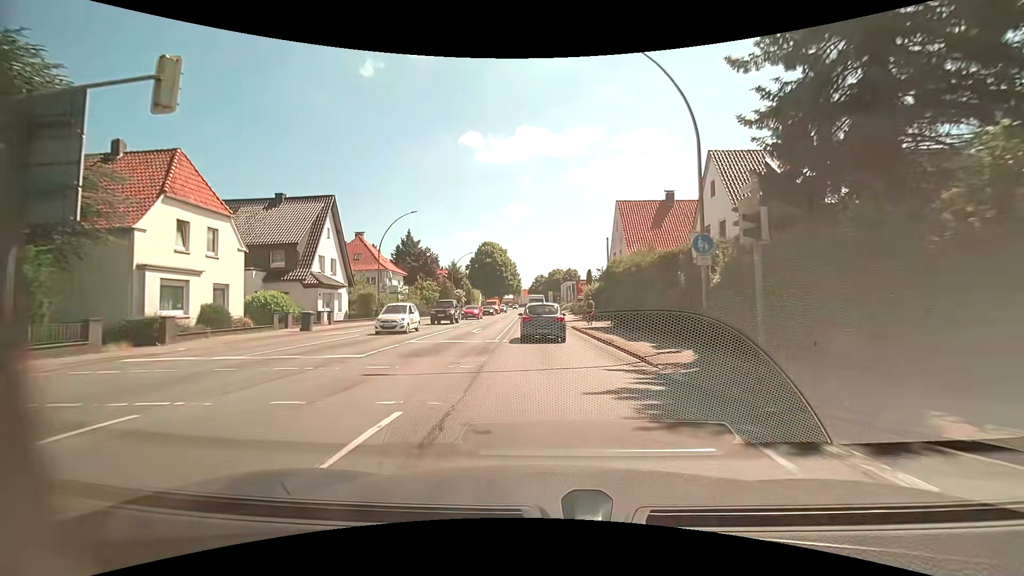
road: primary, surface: asphalt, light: Day
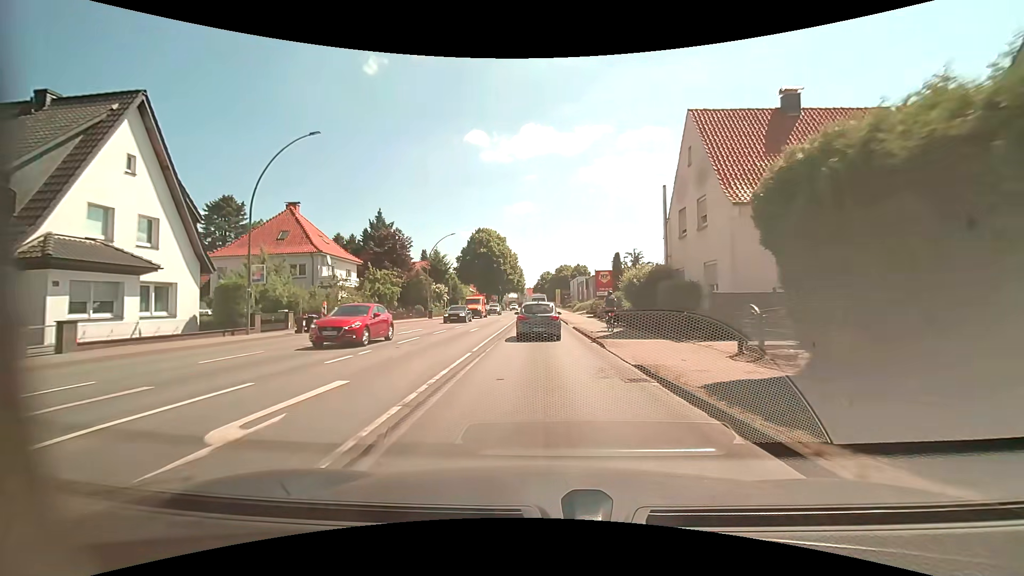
(-0.3, +20.9) m; -1°
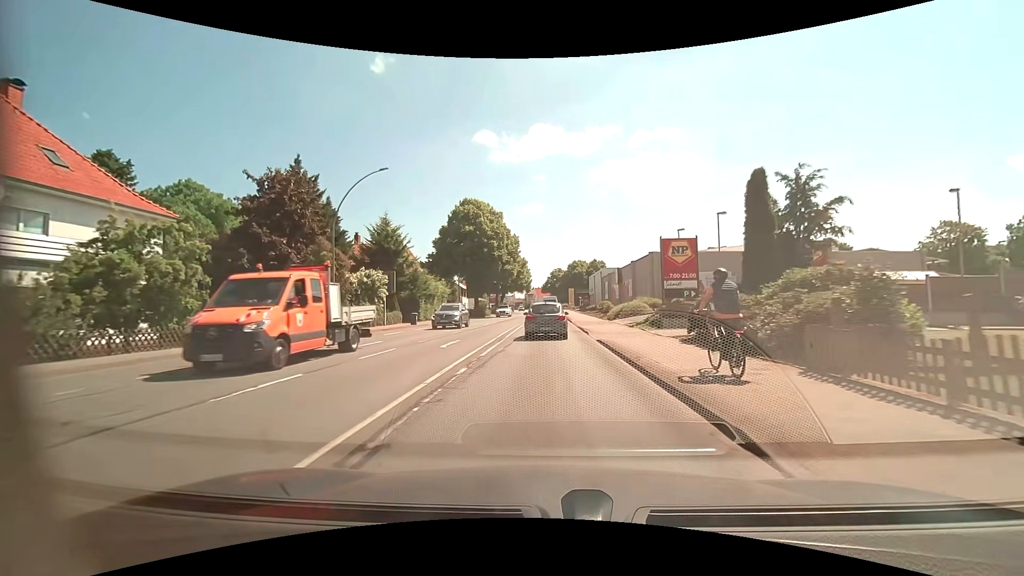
(-0.3, +29.1) m; -2°
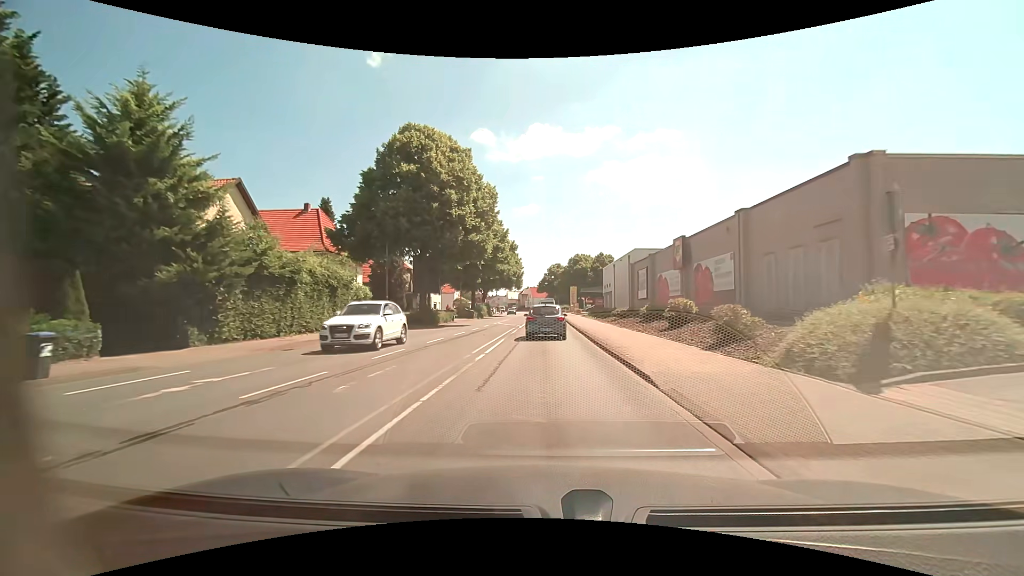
(+0.5, +29.5) m; +1°
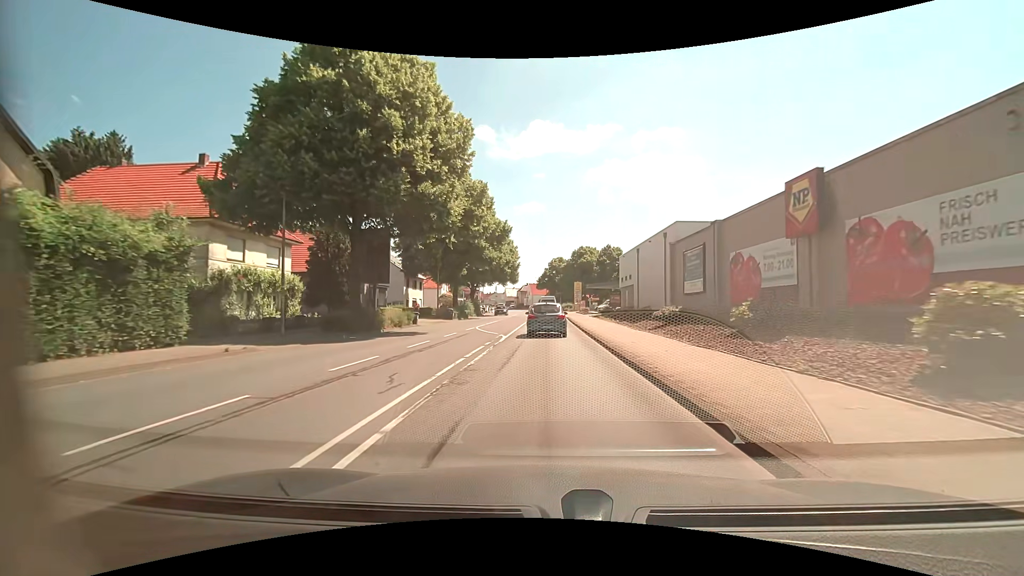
(0.0, +15.2) m; 0°
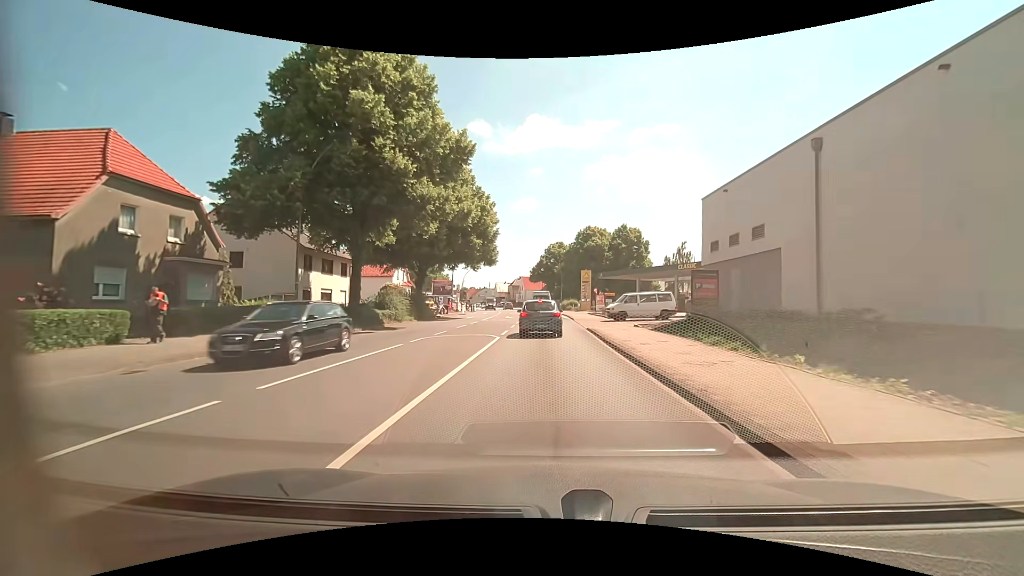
(0.0, +30.3) m; 0°
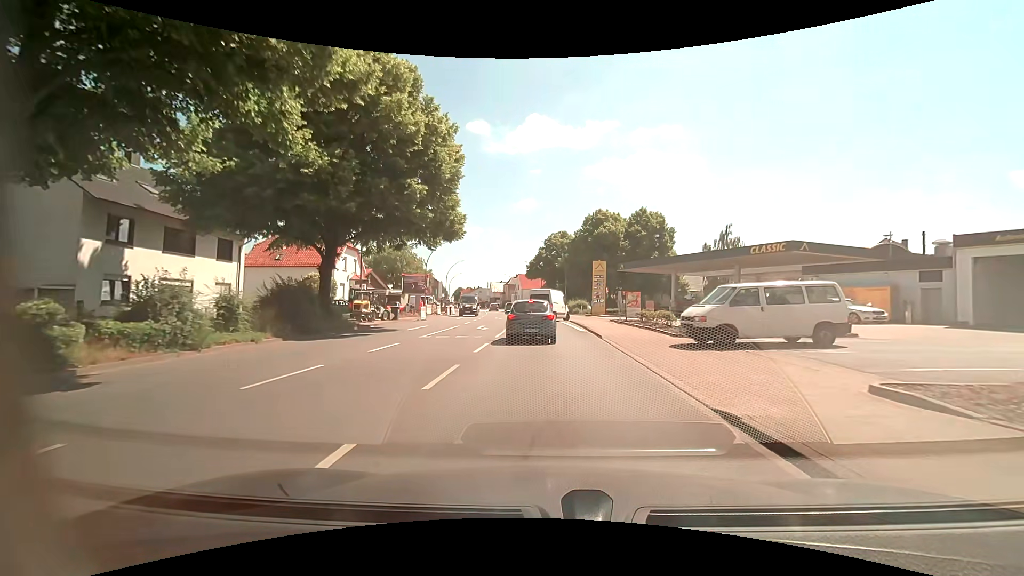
(+0.1, +19.2) m; 0°
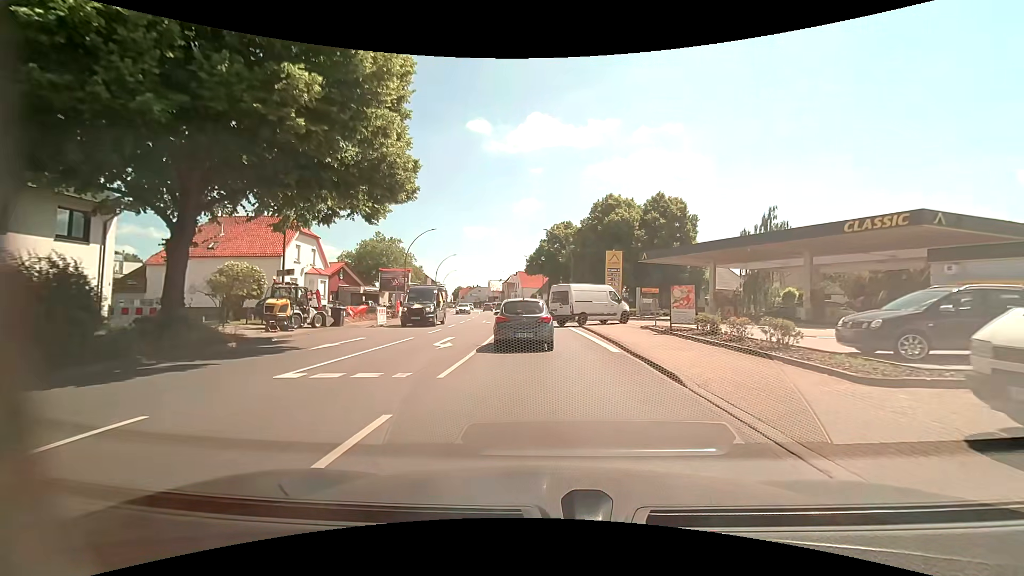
(-0.1, +10.7) m; 0°
(0, +10) (0, +20) (0, +30) (-1, +40) (-1, +50) (-2, +60) (-3, +70) (-5, +80) (-6, +90) (-7, +100) m
